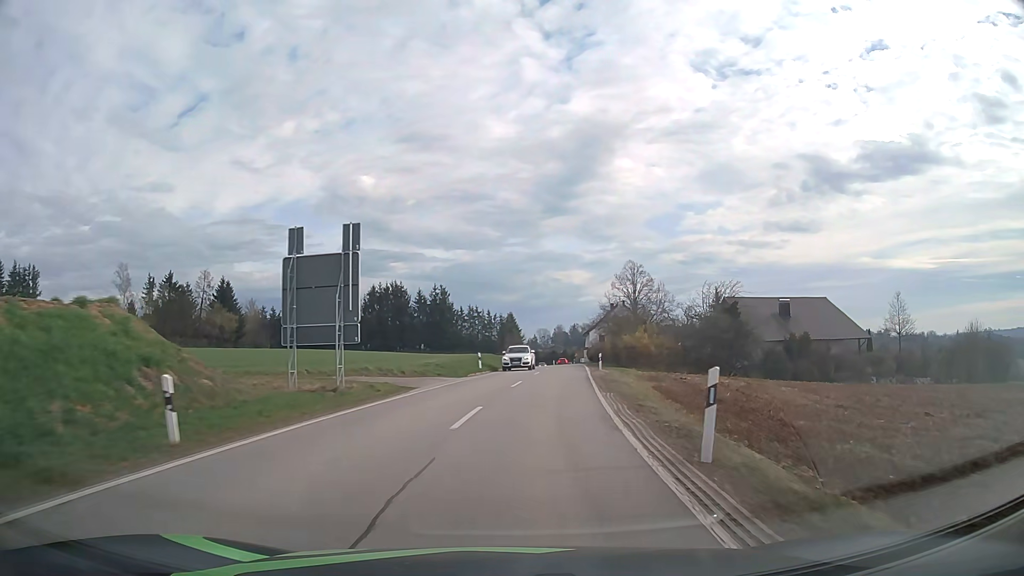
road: secondary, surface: asphalt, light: Day
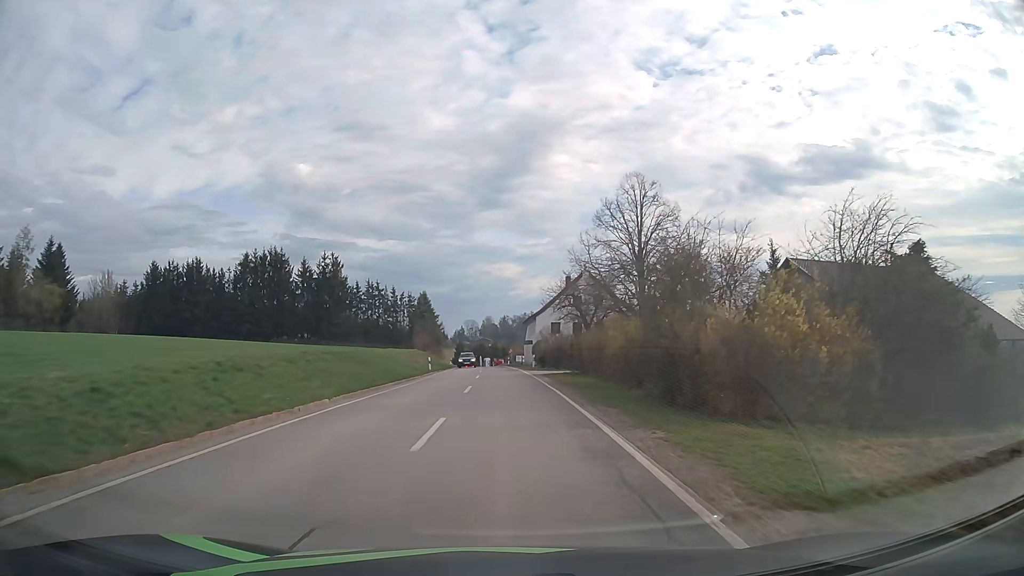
(+3.0, +37.8) m; +6°
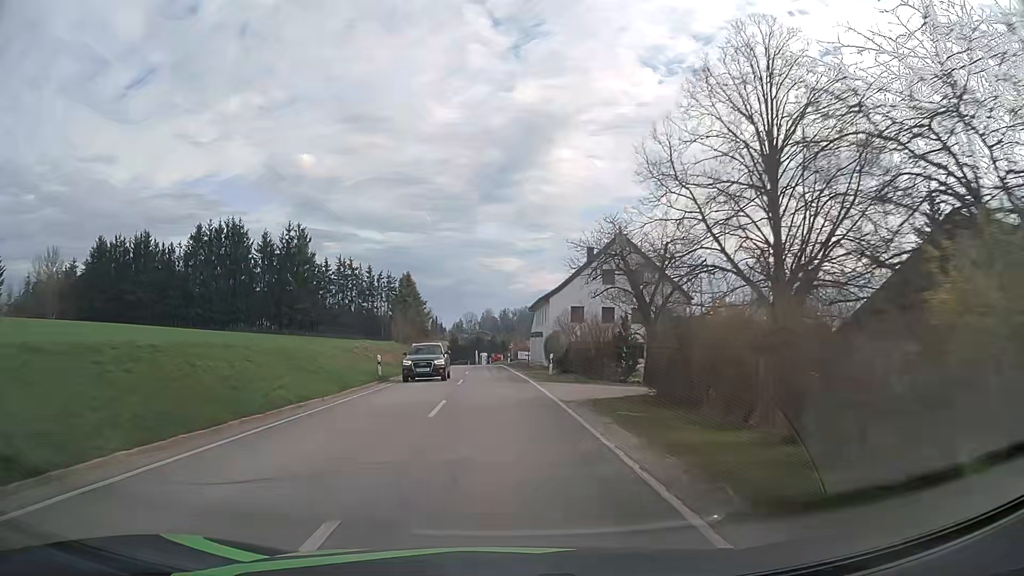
(0.0, +19.6) m; 0°
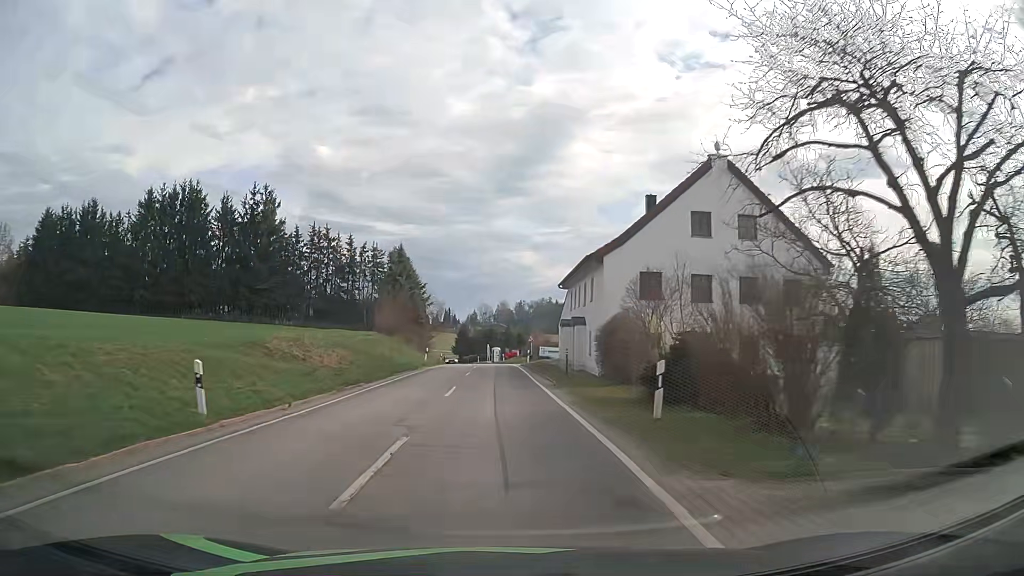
(-0.2, +19.1) m; -1°
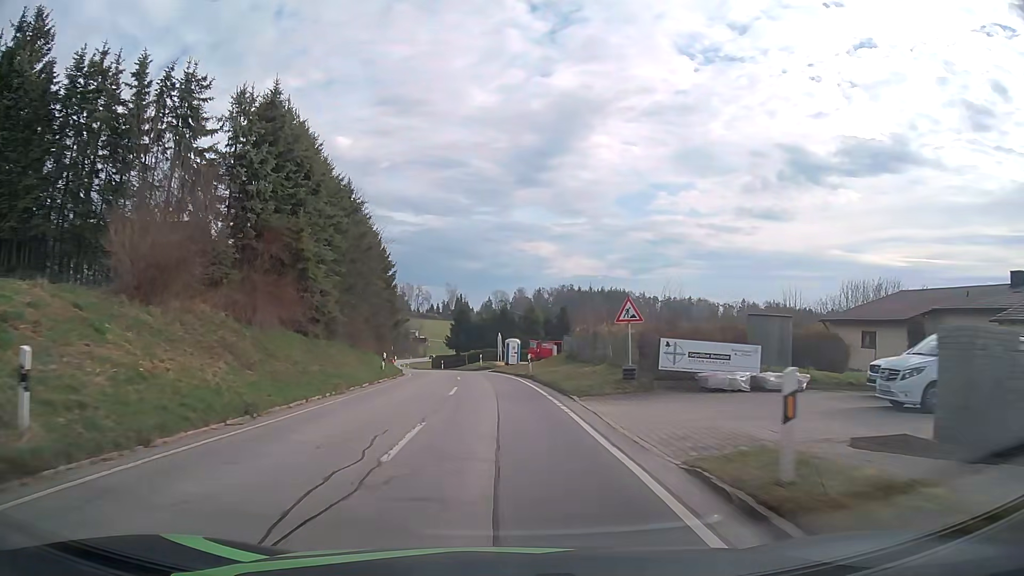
(-0.7, +45.0) m; -1°
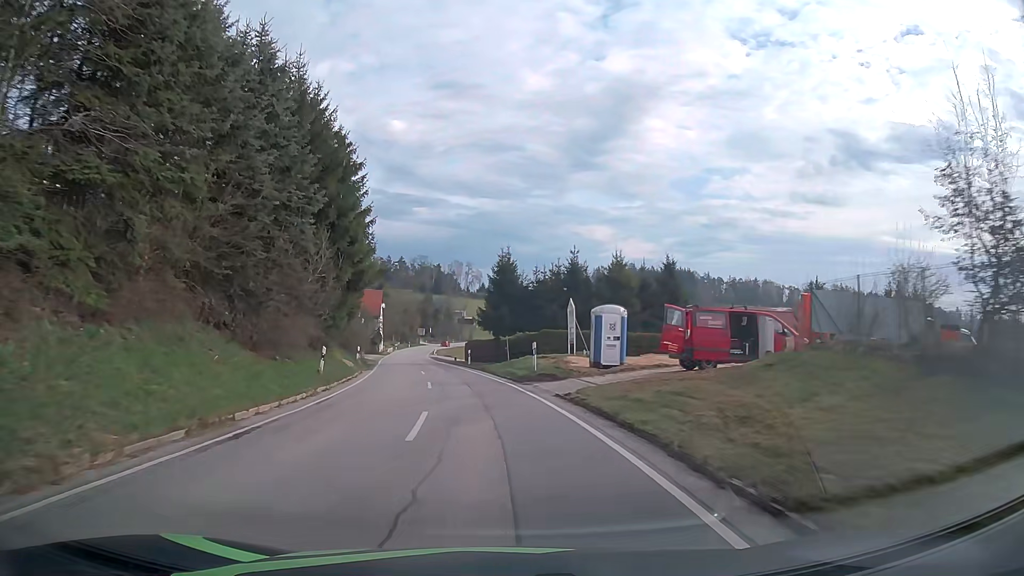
(-1.0, +33.9) m; -4°
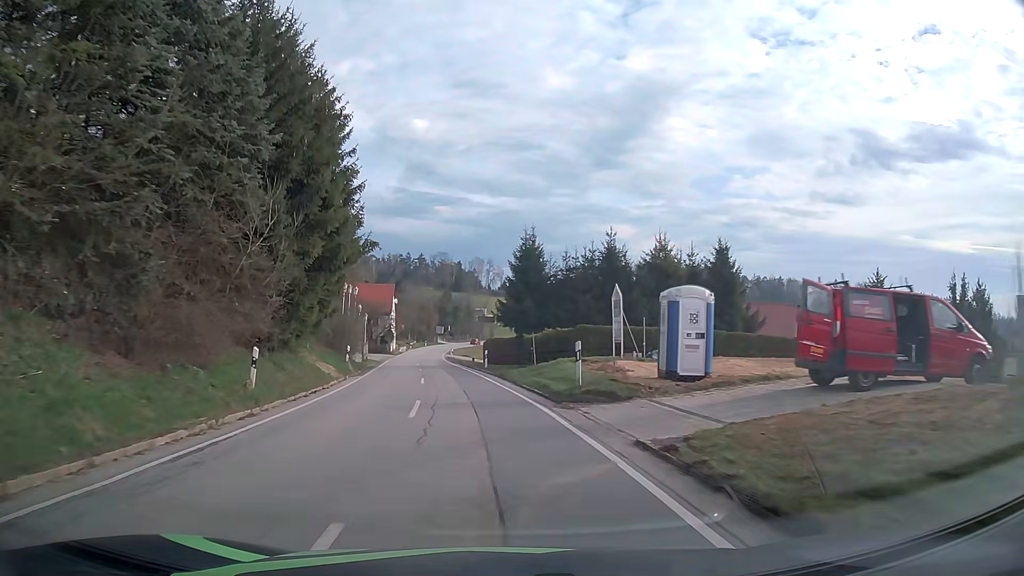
(-0.1, +8.4) m; -2°
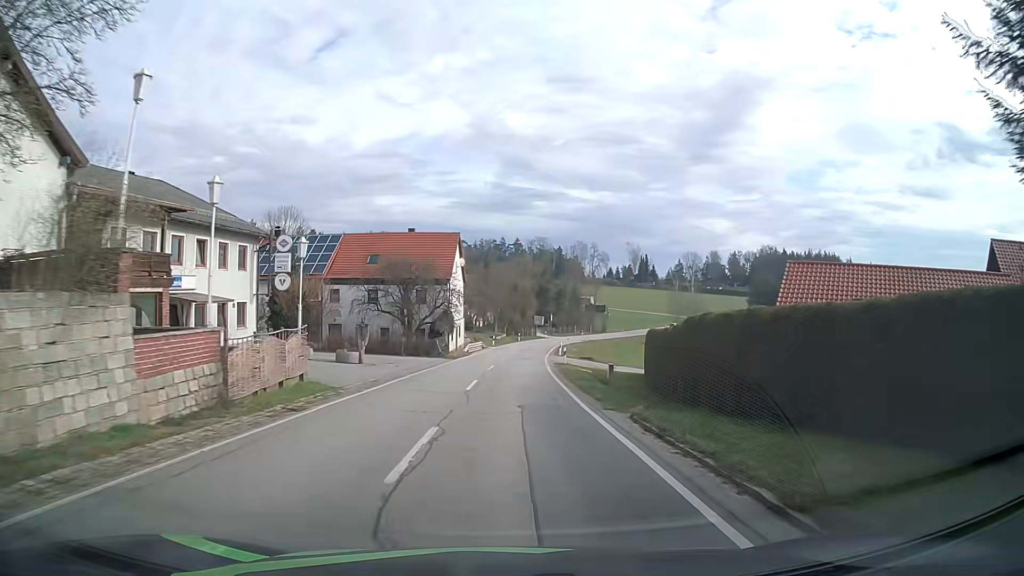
(-4.1, +41.6) m; -9°
(0, +10) (0, +20) (0, +30) (+1, +40) (+1, +50) (+2, +60) (+3, +70) (+4, +80) (+6, +90) (+7, +100) m
